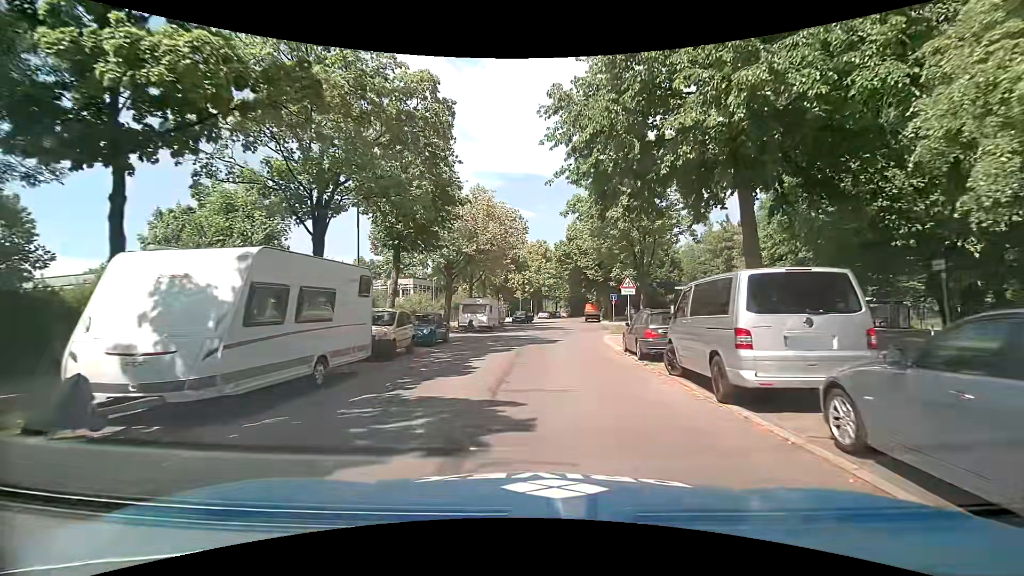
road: residential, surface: asphalt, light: Day
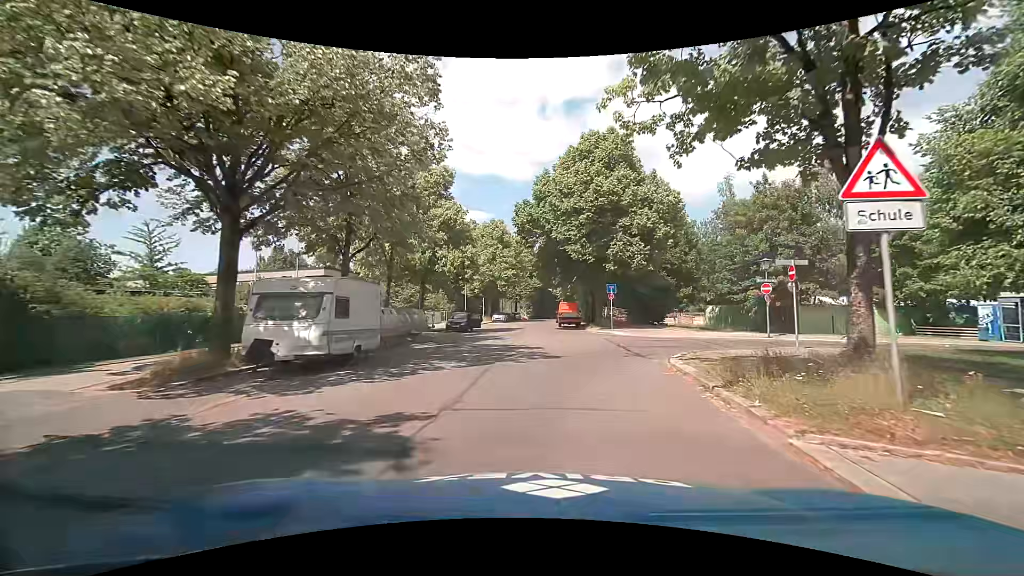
(+0.9, +22.6) m; +5°
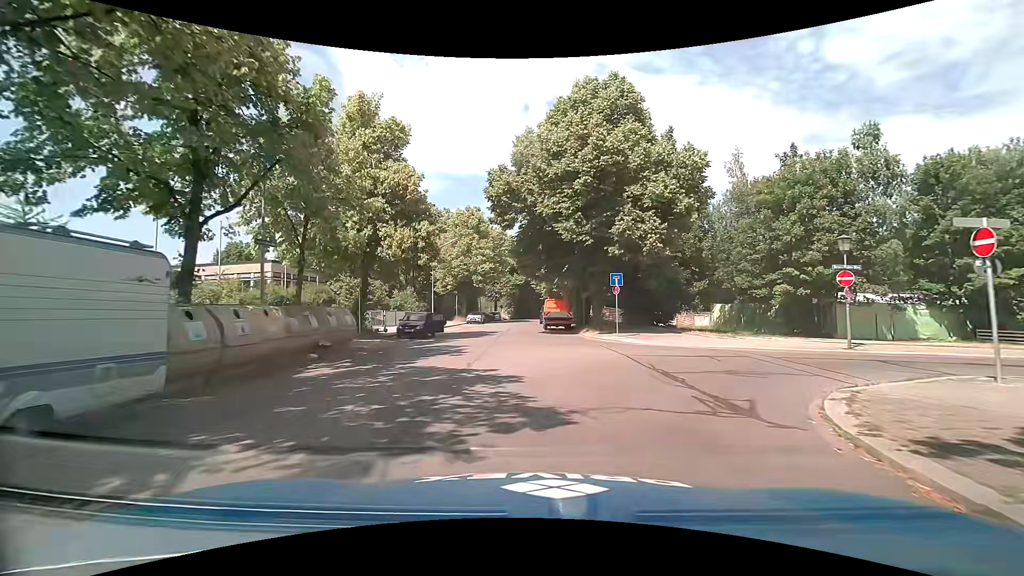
(+0.2, +8.7) m; +1°
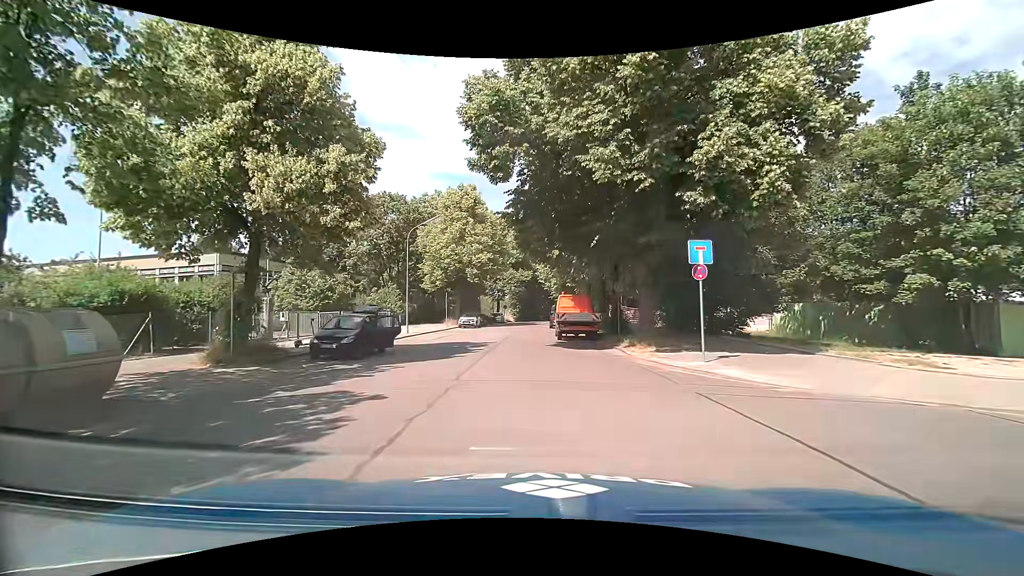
(+0.3, +11.5) m; 0°
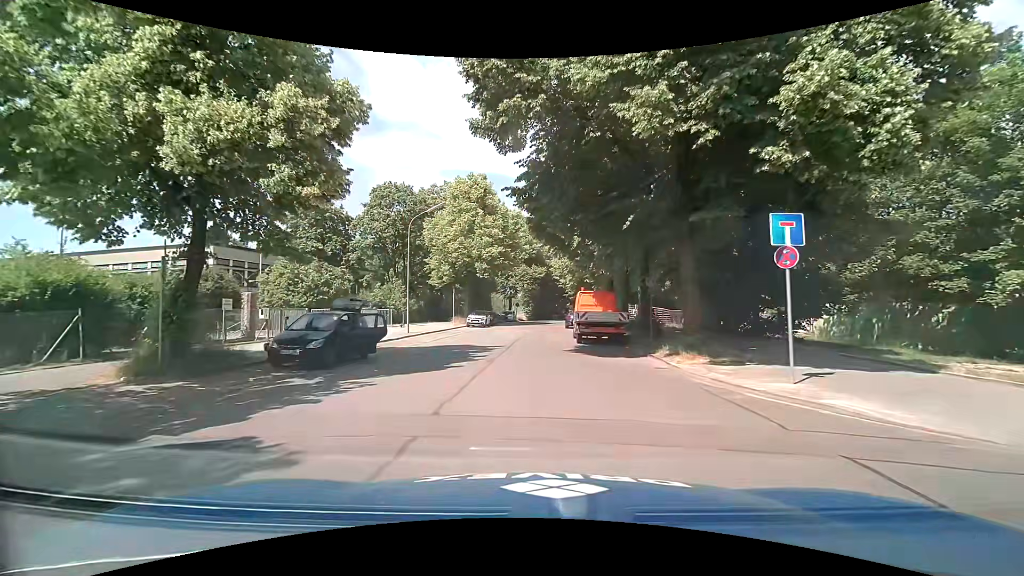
(0.0, +3.5) m; 0°
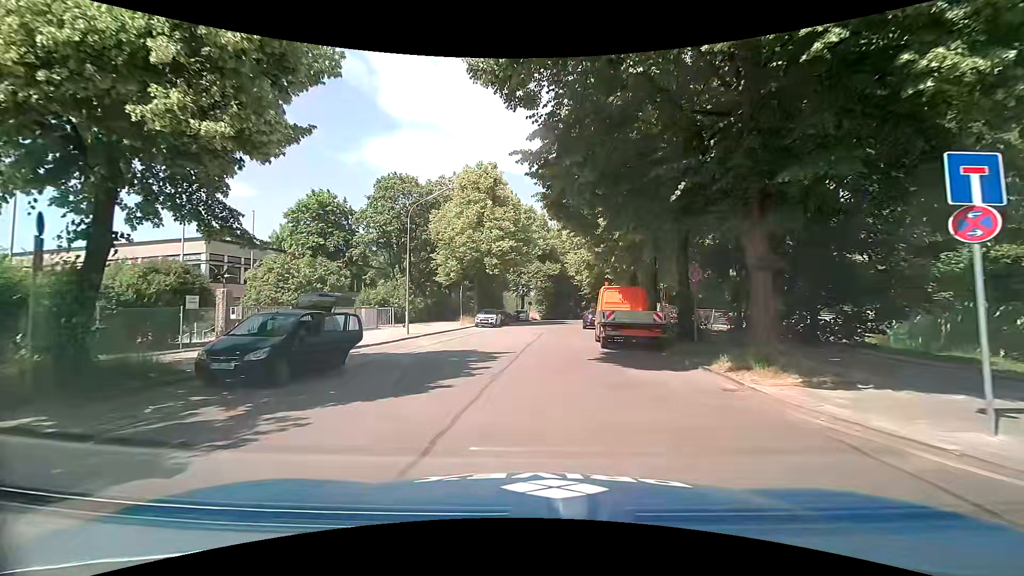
(-0.1, +3.5) m; -1°
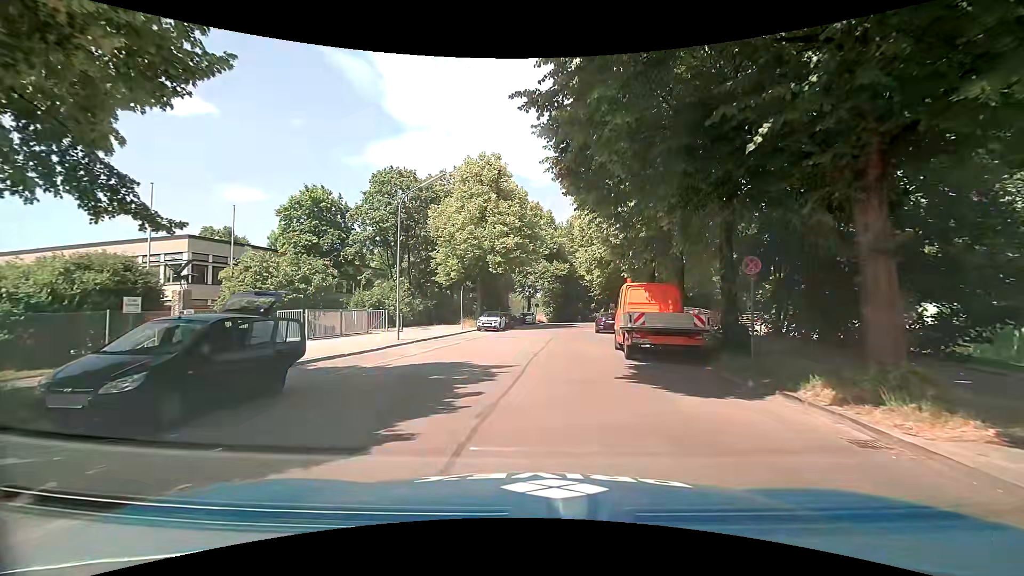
(-0.1, +3.4) m; -2°
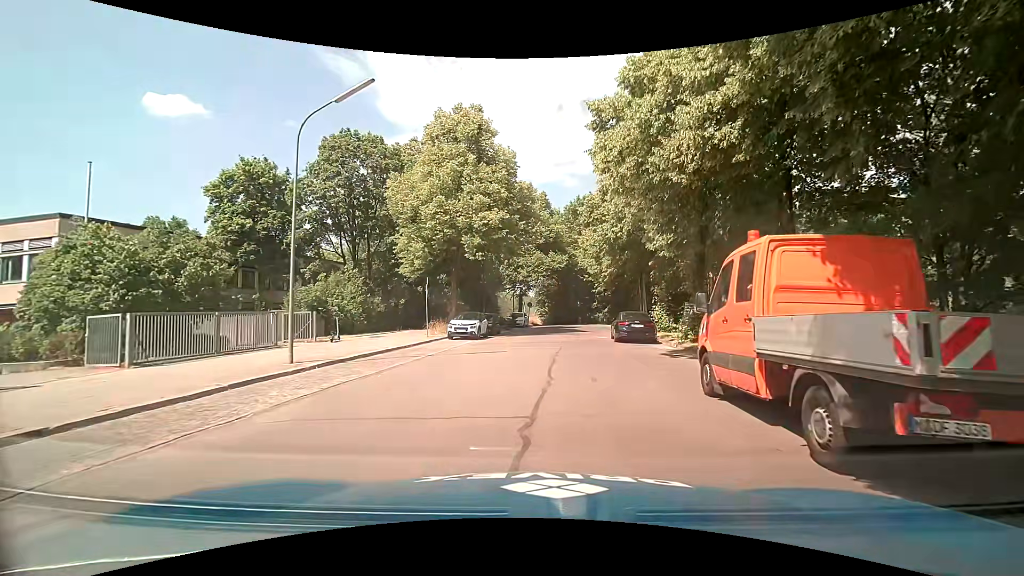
(+0.2, +10.2) m; -1°
